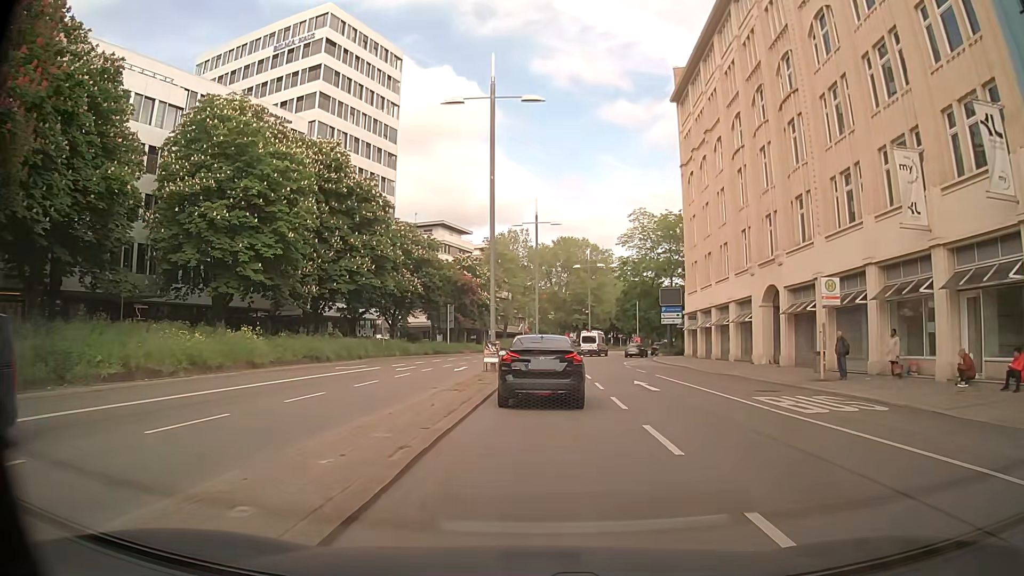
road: primary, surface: asphalt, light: Day
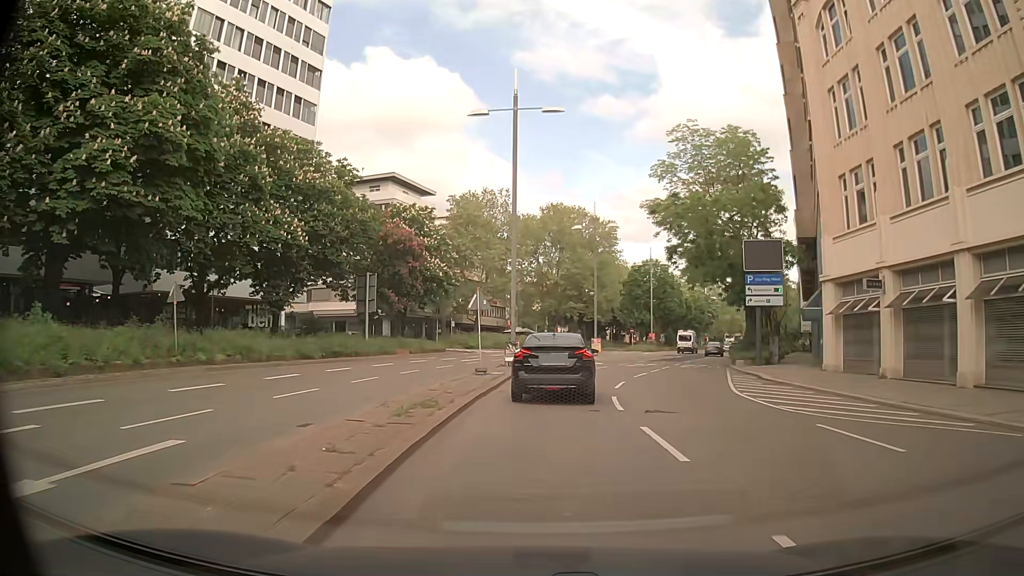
(+0.7, +30.4) m; +2°
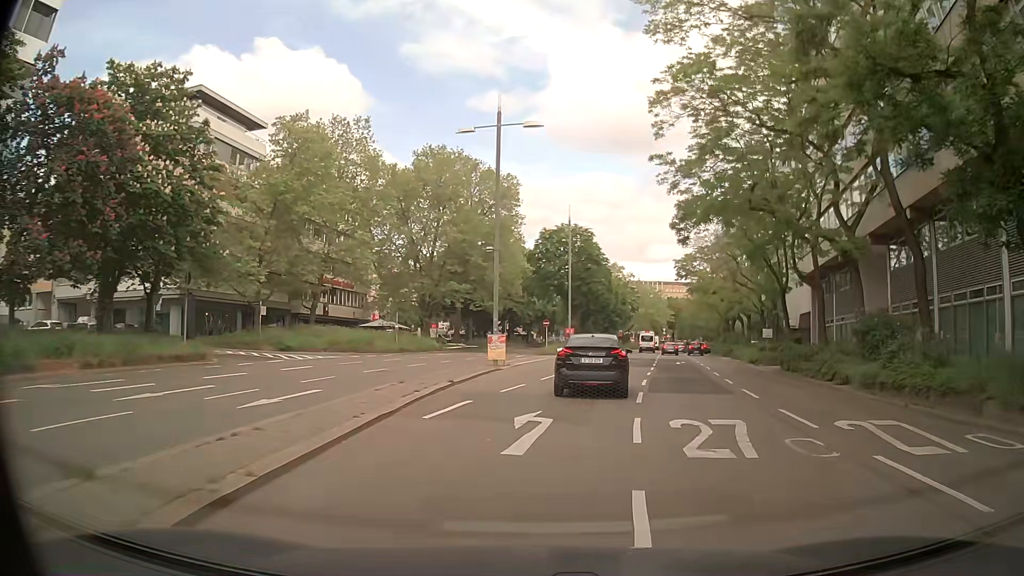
(+1.7, +30.1) m; +9°
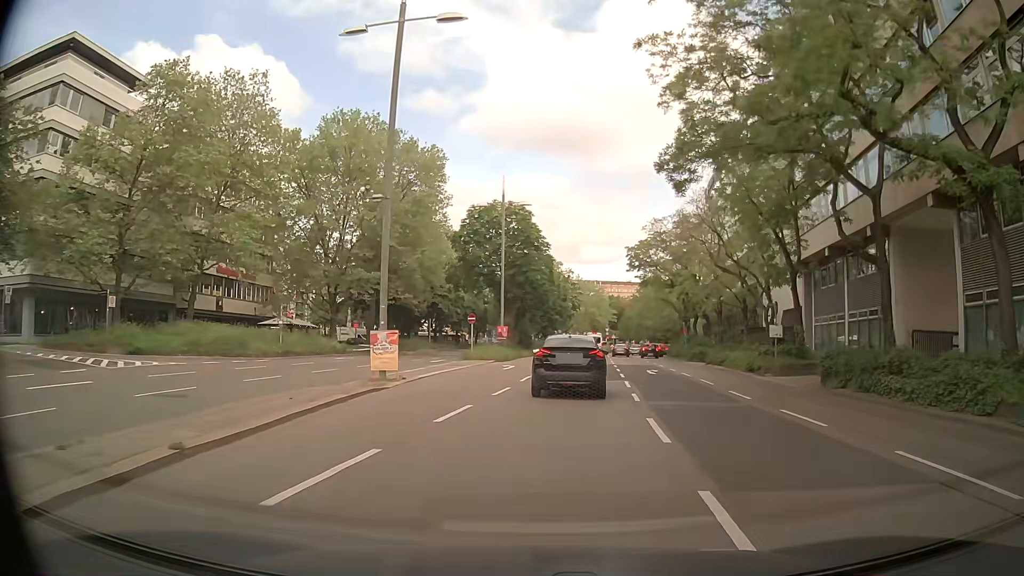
(+0.7, +12.2) m; +5°
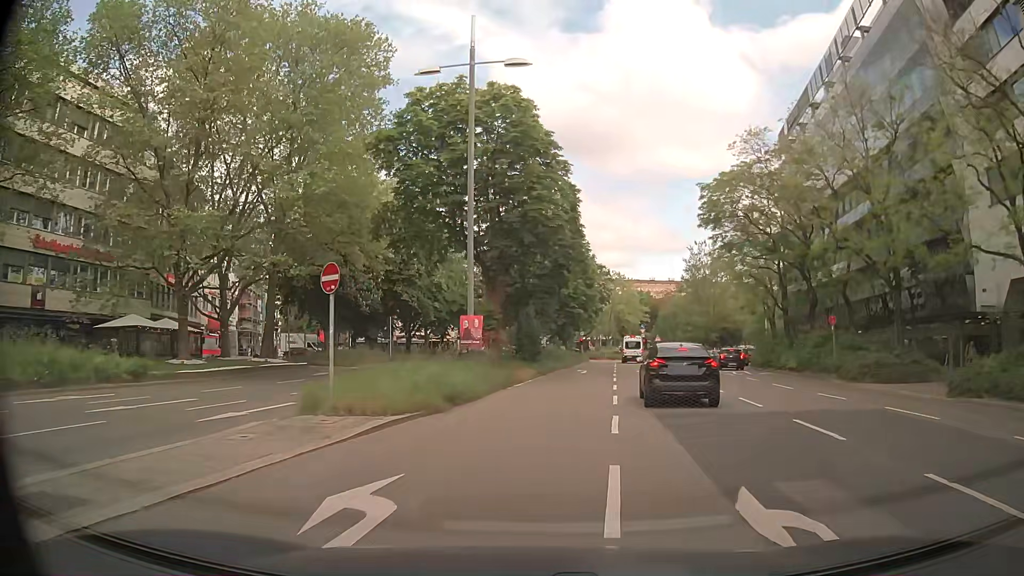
(+0.9, +29.3) m; -1°
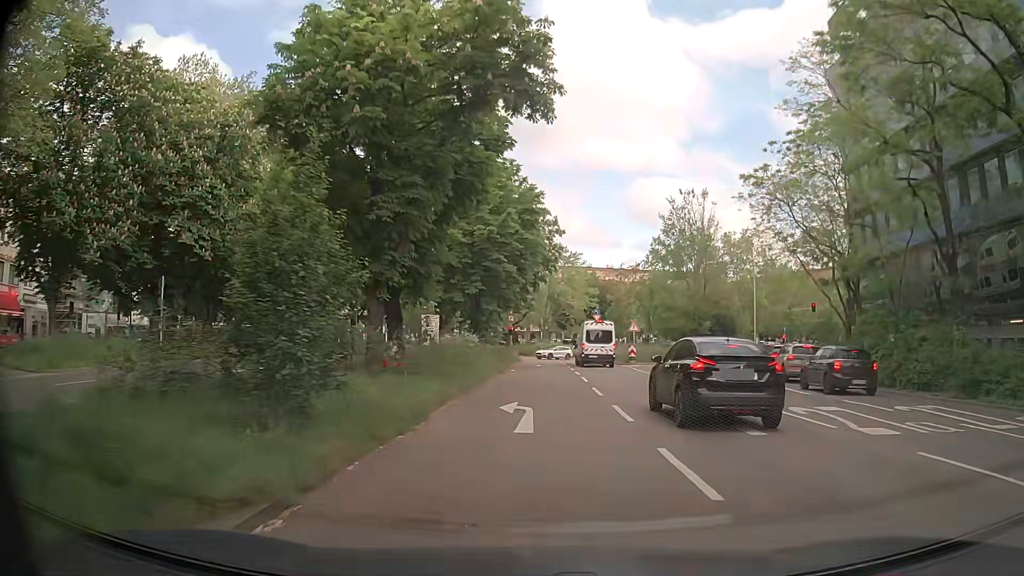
(+2.1, +28.3) m; +8°
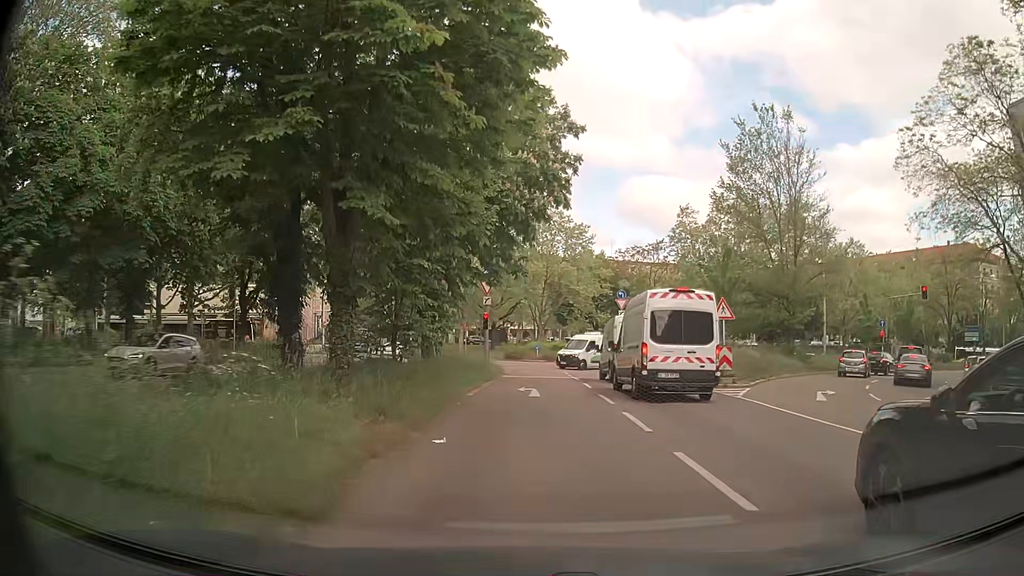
(-0.1, +23.4) m; -1°
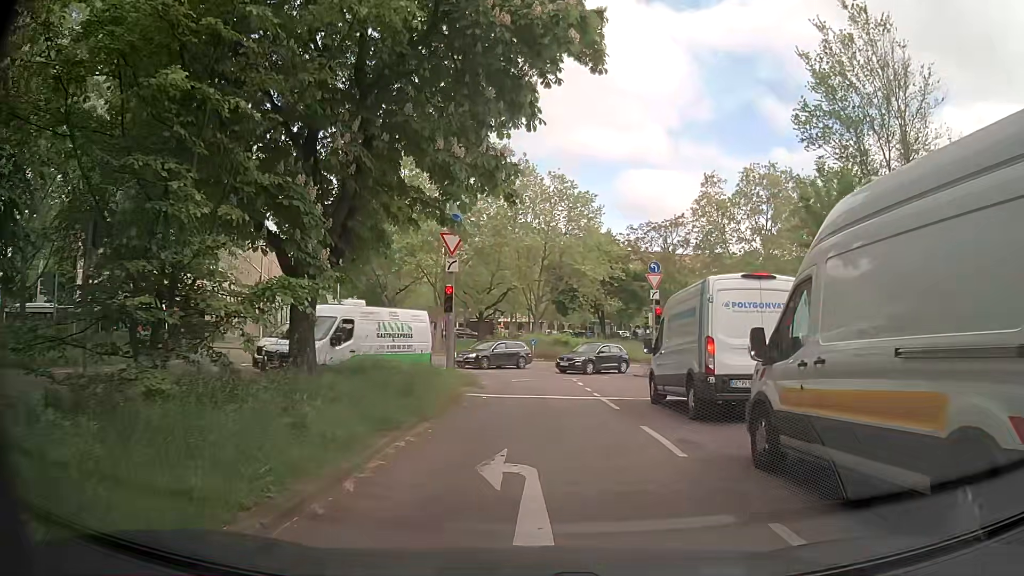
(+0.2, +13.5) m; 0°
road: secondary_link
